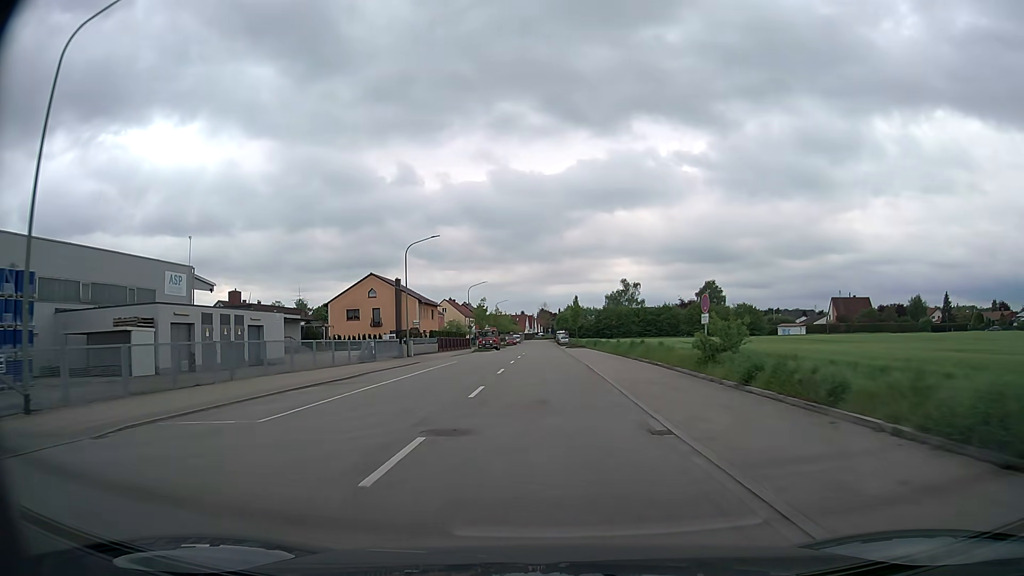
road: tertiary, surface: asphalt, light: Day
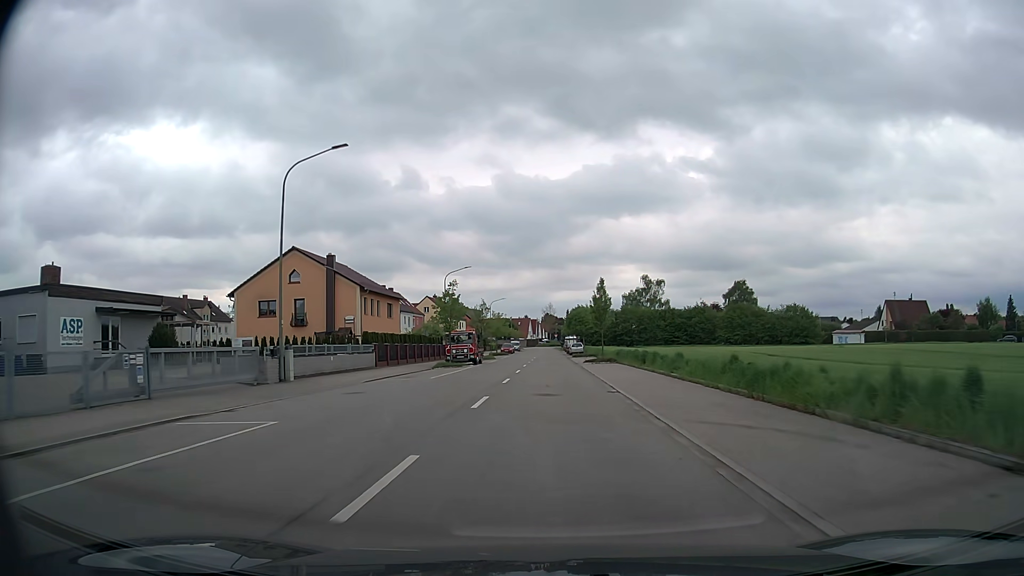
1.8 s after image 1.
(-0.2, +28.3) m; 0°
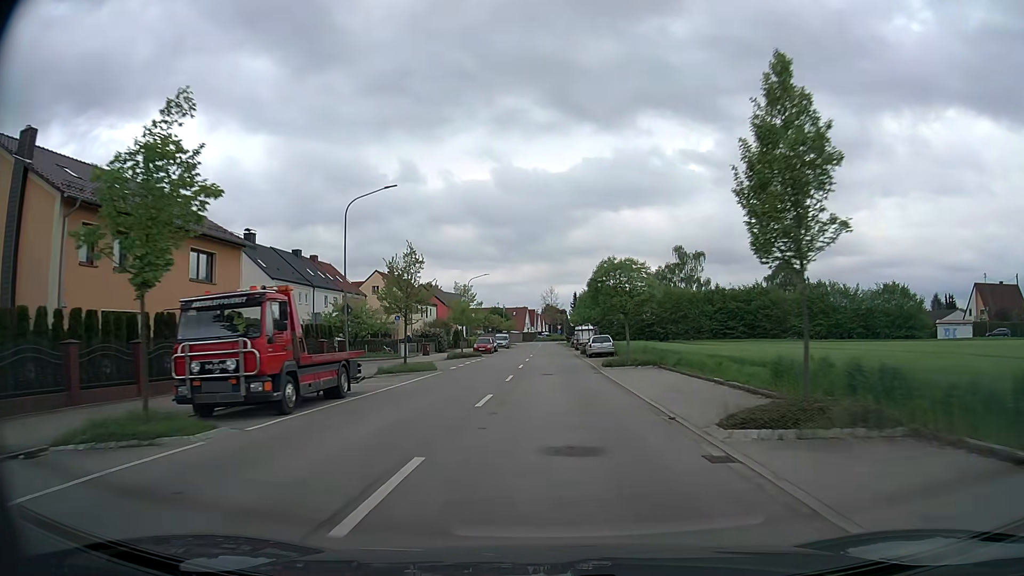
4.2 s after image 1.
(+0.1, +36.5) m; 0°
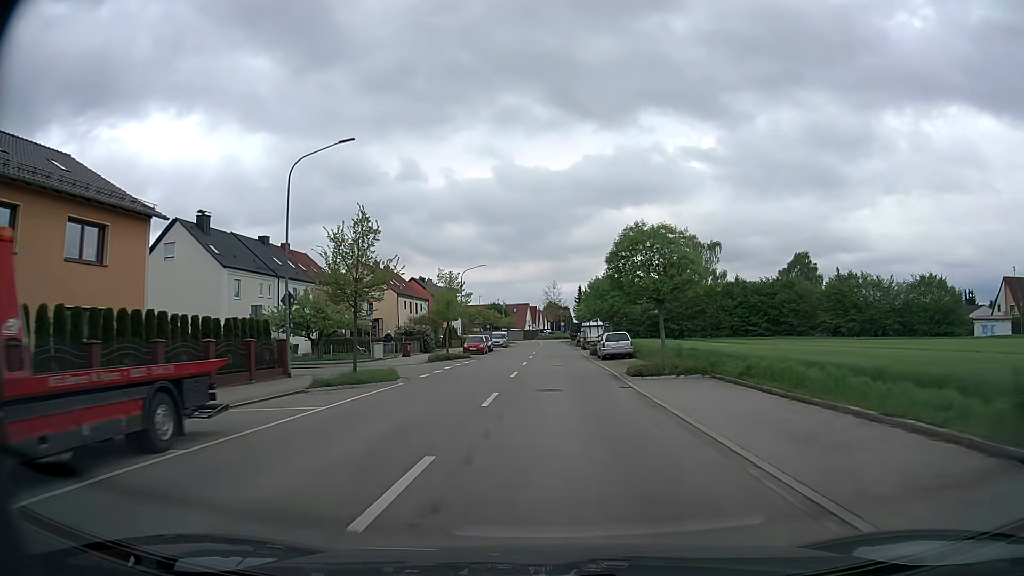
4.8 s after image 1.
(0.0, +8.9) m; 0°
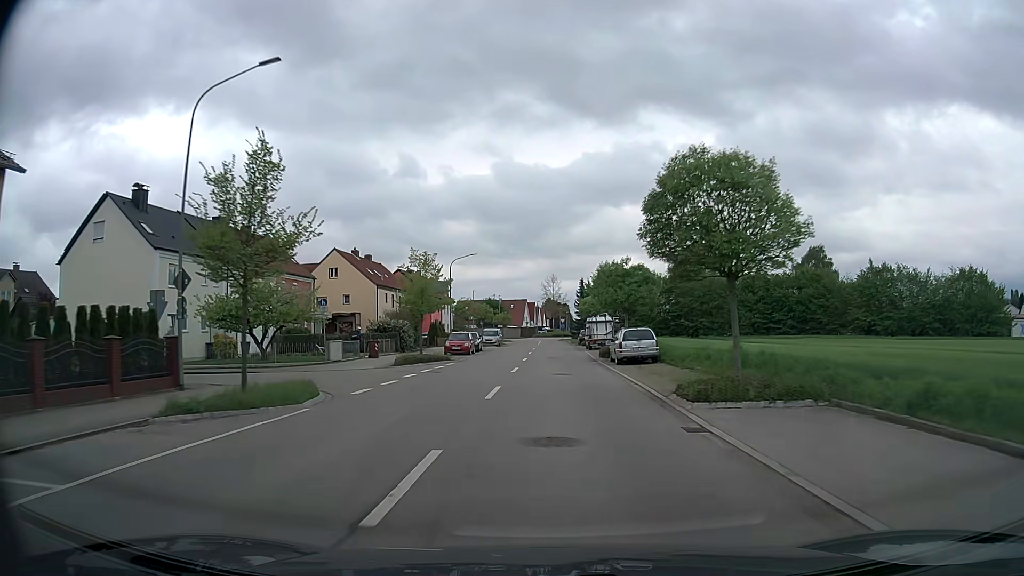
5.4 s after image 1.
(0.0, +8.8) m; 0°
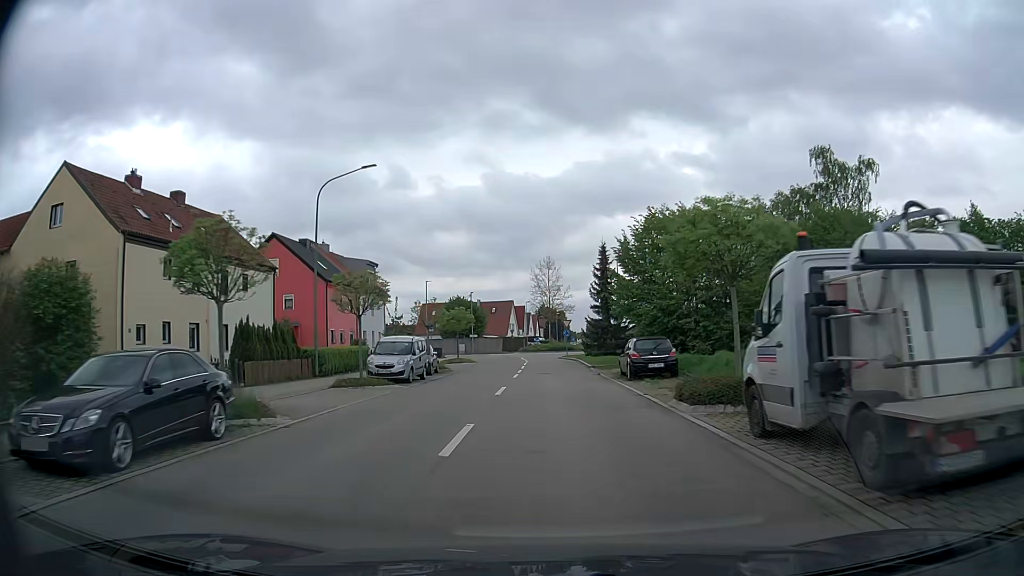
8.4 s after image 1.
(+0.2, +41.9) m; 0°
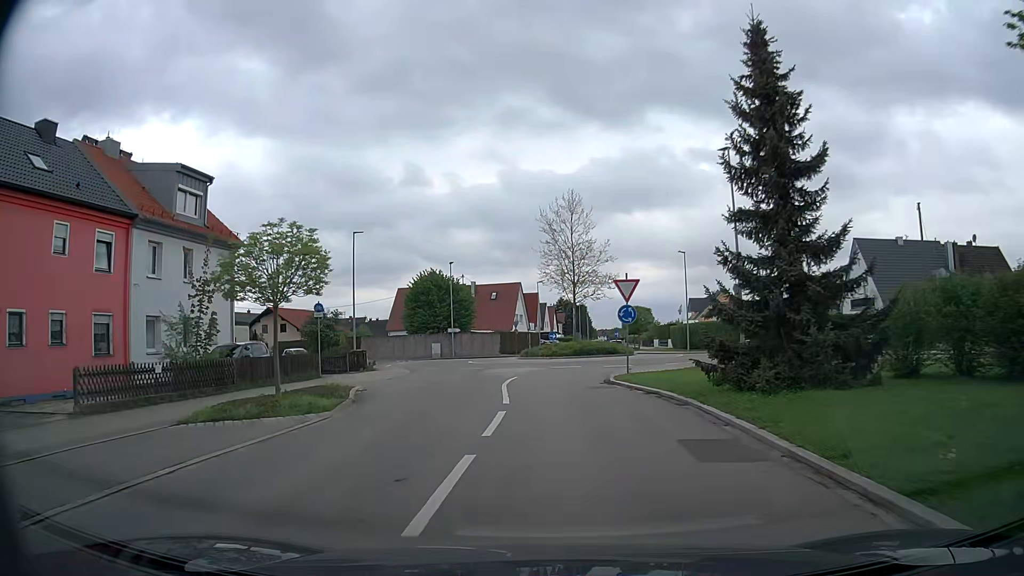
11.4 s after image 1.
(0.0, +34.8) m; -1°
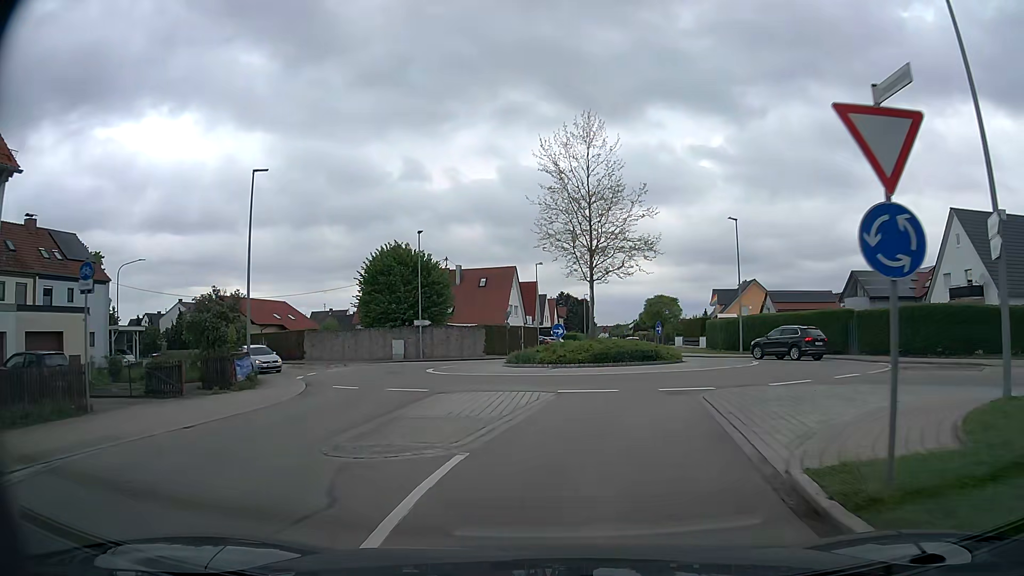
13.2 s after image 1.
(0.0, +16.1) m; 0°
(+1, +10) (+5, +19) (+10, +28) (+7, +37) (-2, +40) (-12, +43) (-21, +48) (-29, +54) (-36, +61) (-44, +67) m
